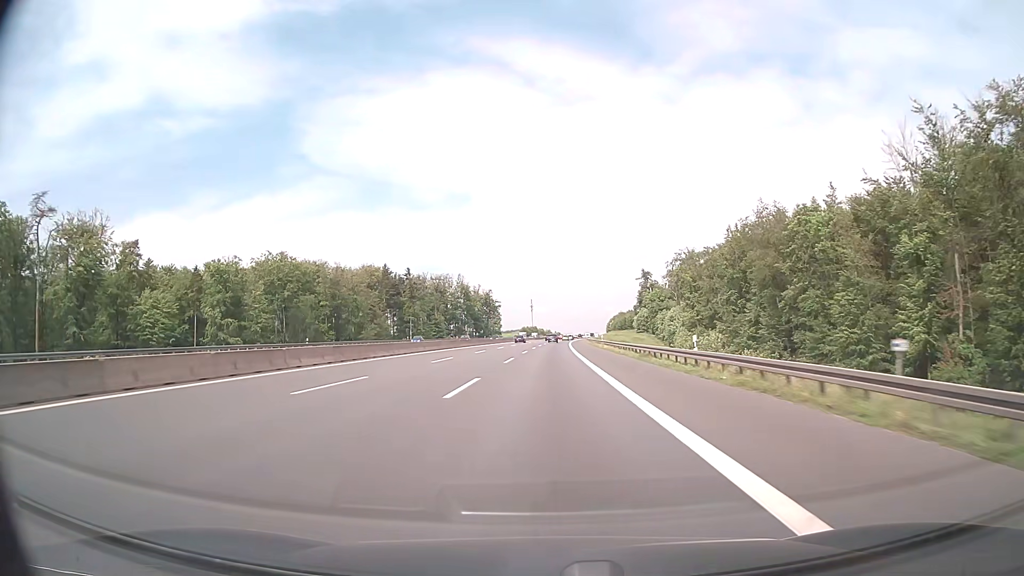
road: motorway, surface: asphalt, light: Day
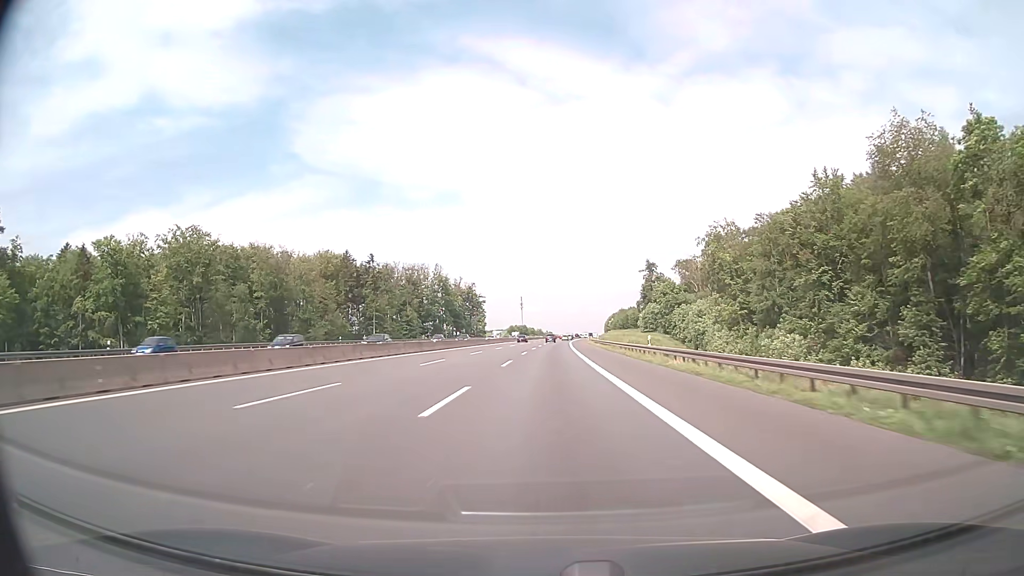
(+0.2, +39.2) m; +1°
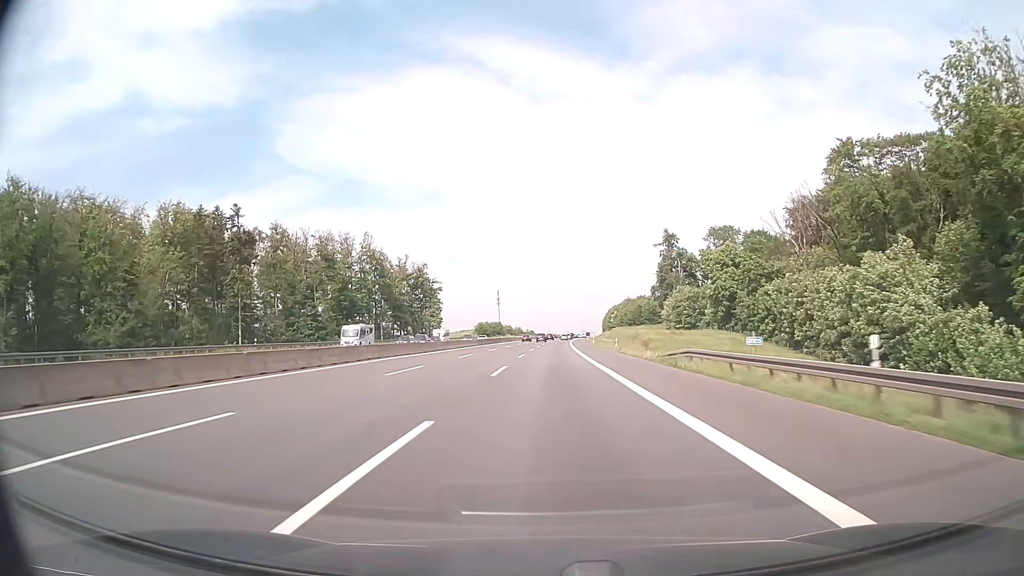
(+1.1, +78.8) m; +2°
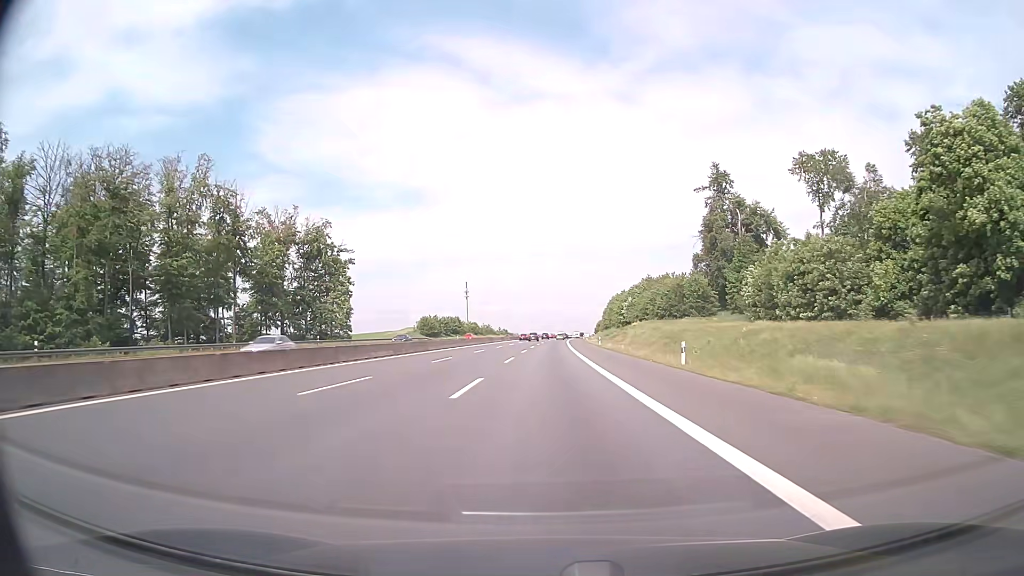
(+1.2, +79.7) m; +2°
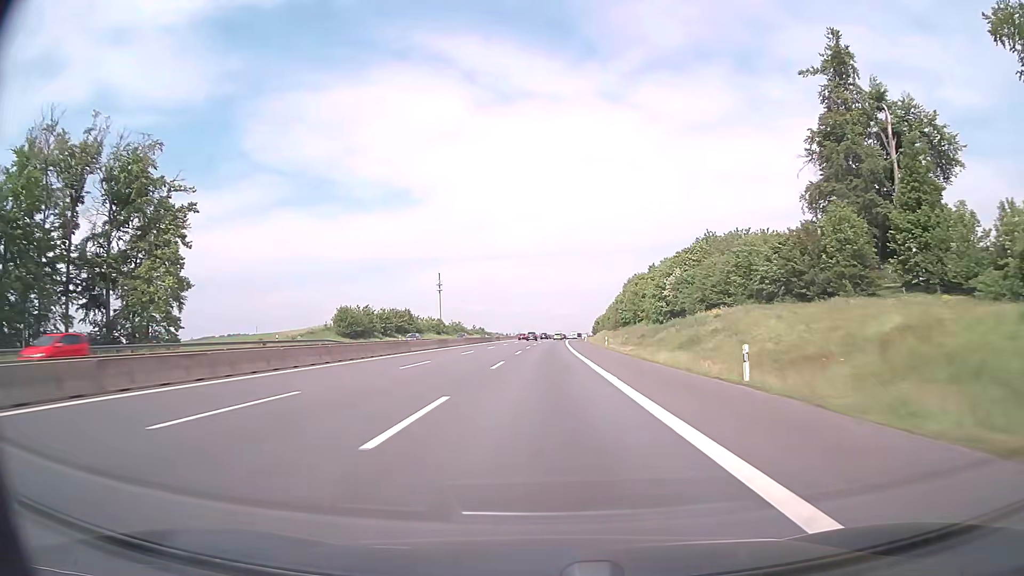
(+0.6, +60.2) m; +1°
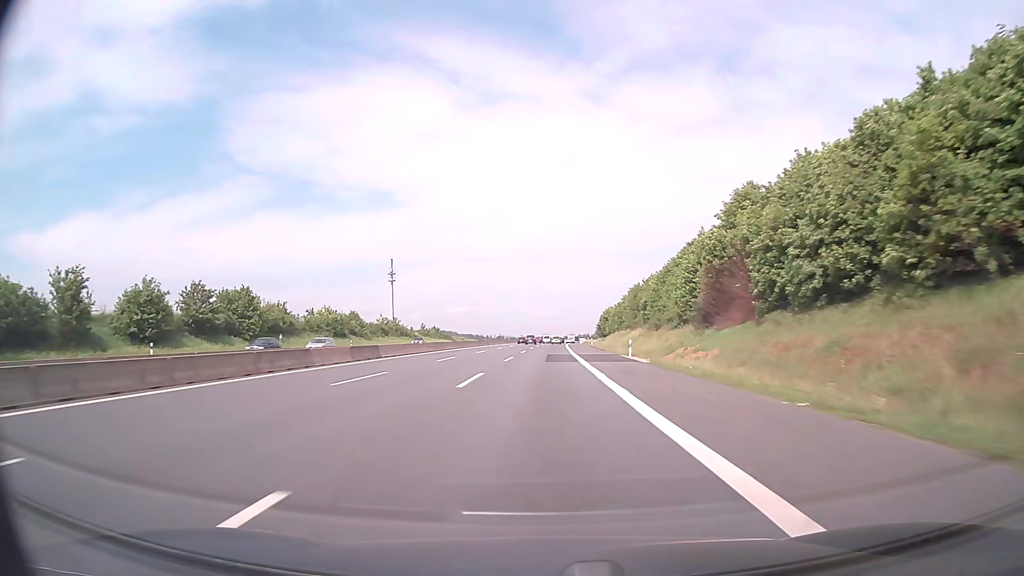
(+1.0, +80.1) m; +1°
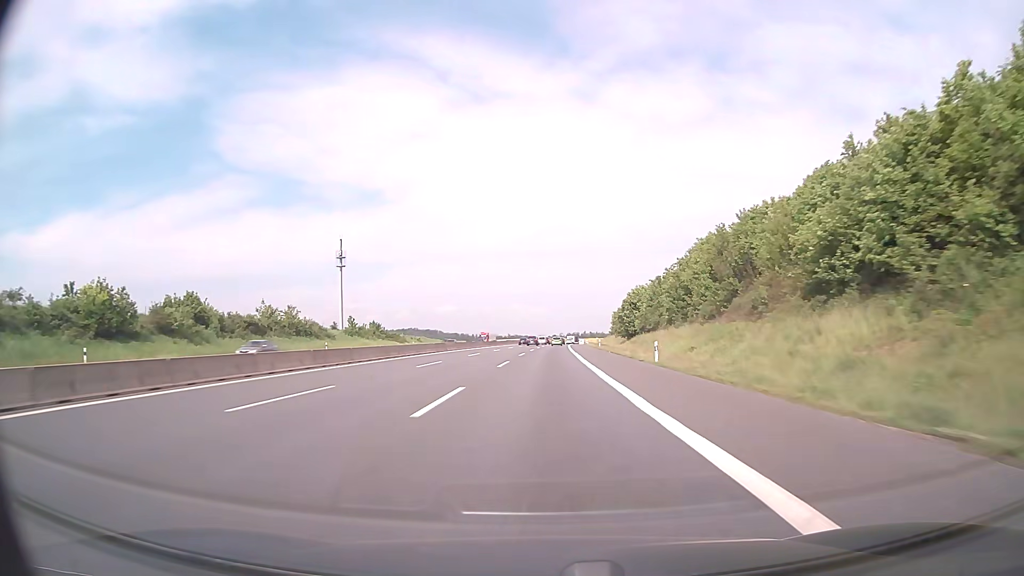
(+0.5, +60.1) m; +1°
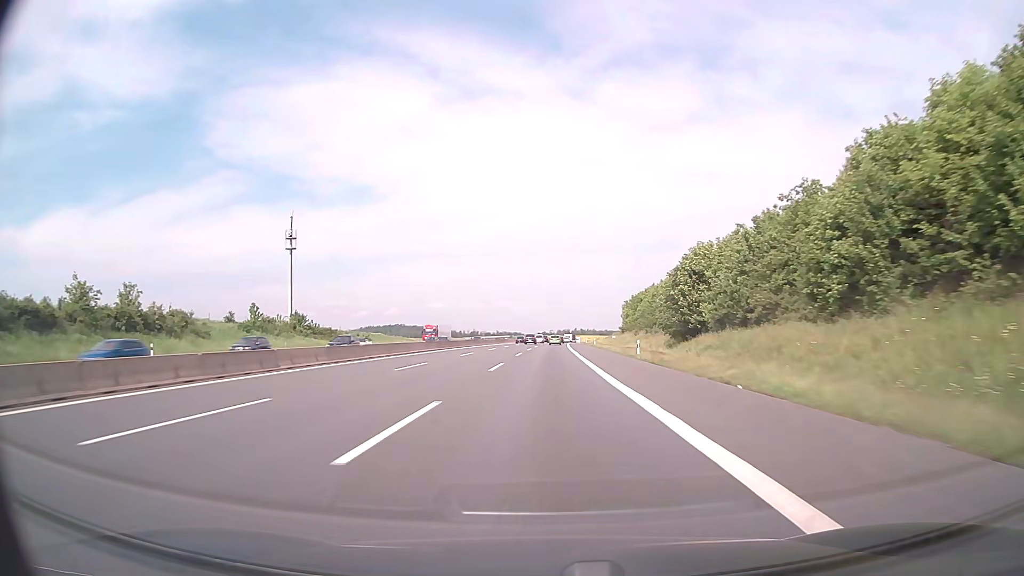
(+0.2, +40.1) m; +1°
(0, +10) (0, +20) (0, +30) (0, +40) (0, +50) (+1, +60) (+1, +70) (+1, +80) (+1, +90) (+2, +100) m
